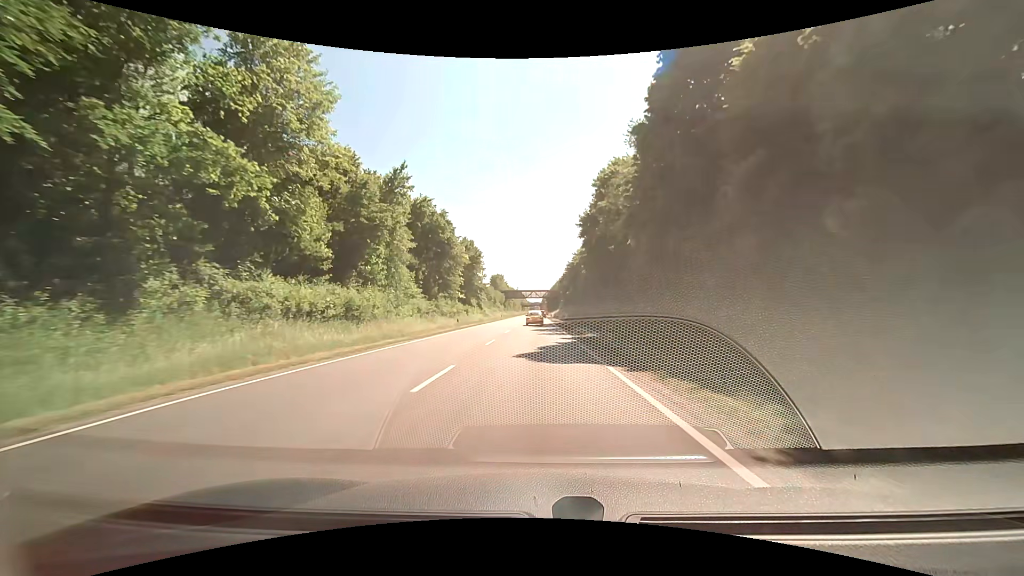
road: primary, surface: asphalt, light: Day
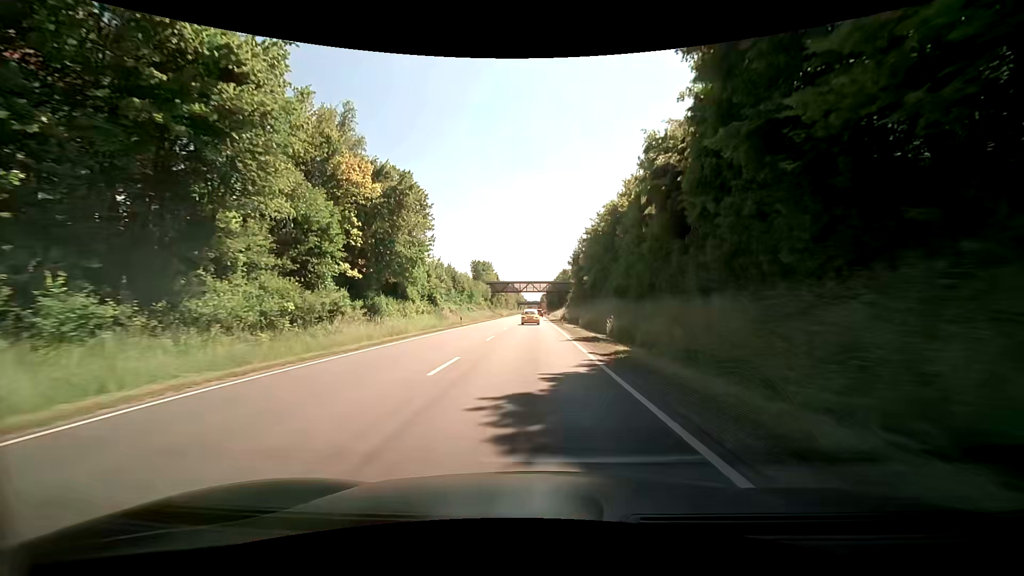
(-0.1, +46.8) m; +1°
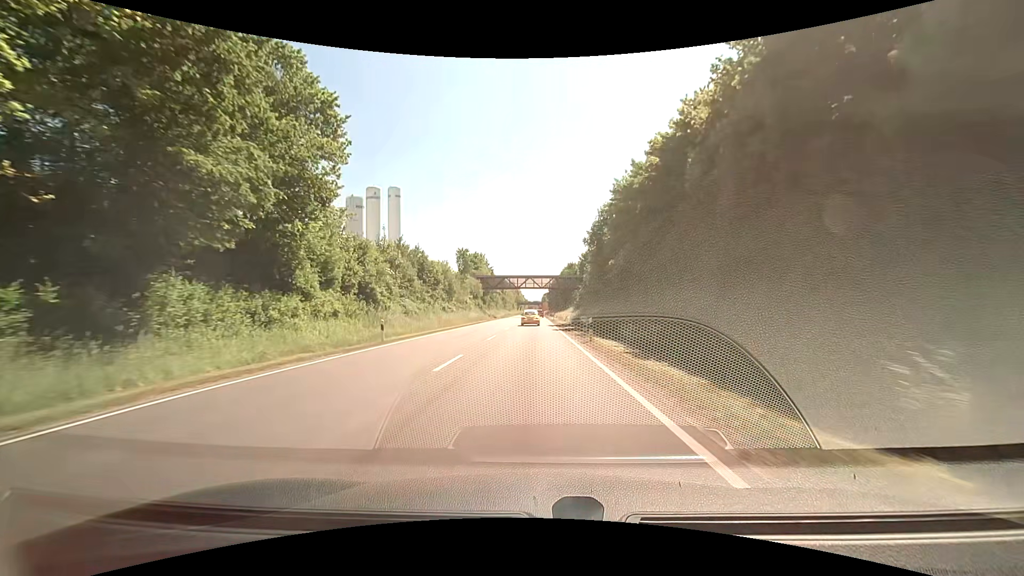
(-0.1, +23.7) m; -1°
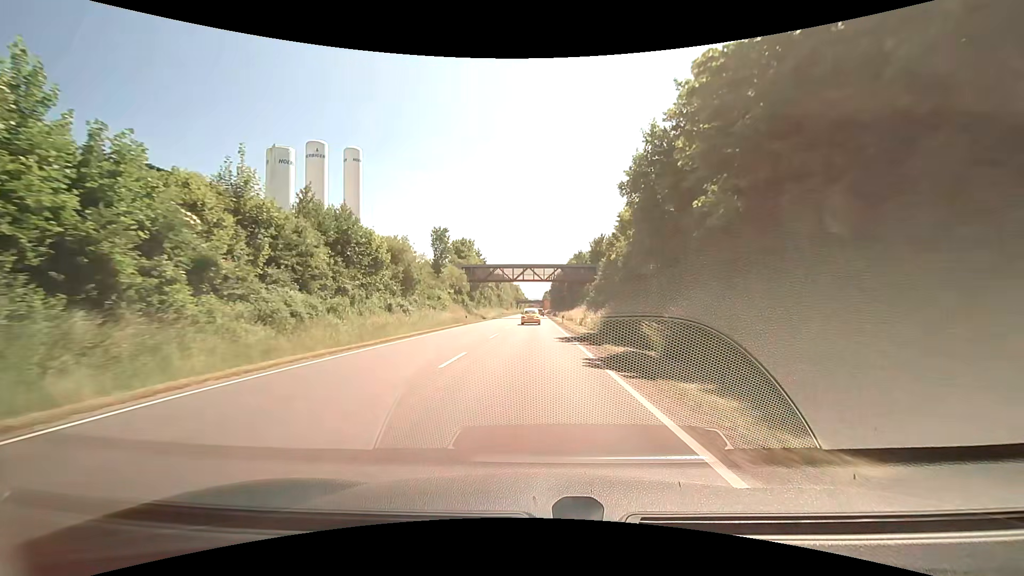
(+0.1, +23.8) m; 0°
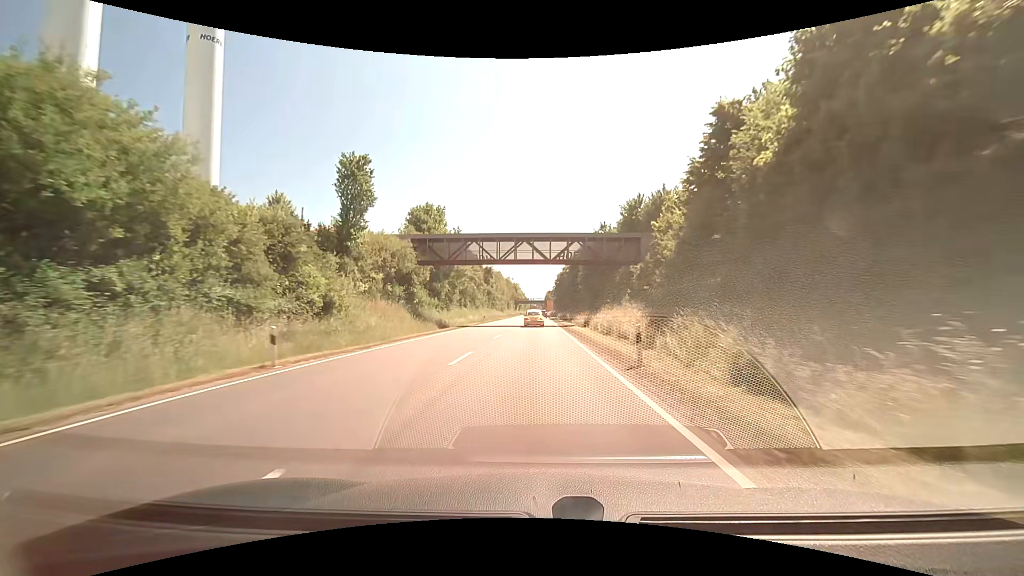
(+0.2, +35.9) m; 0°
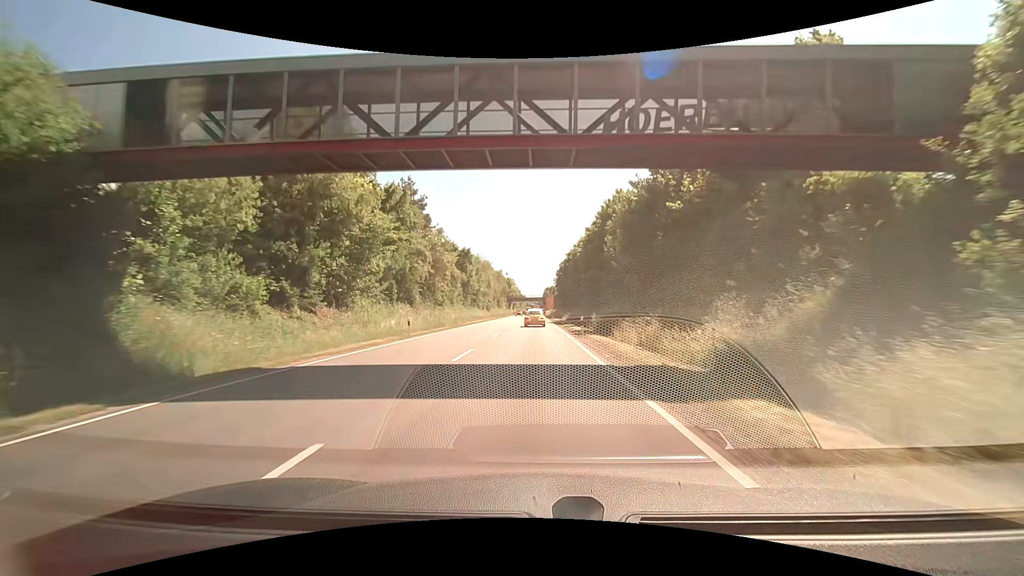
(-0.1, +35.8) m; 0°
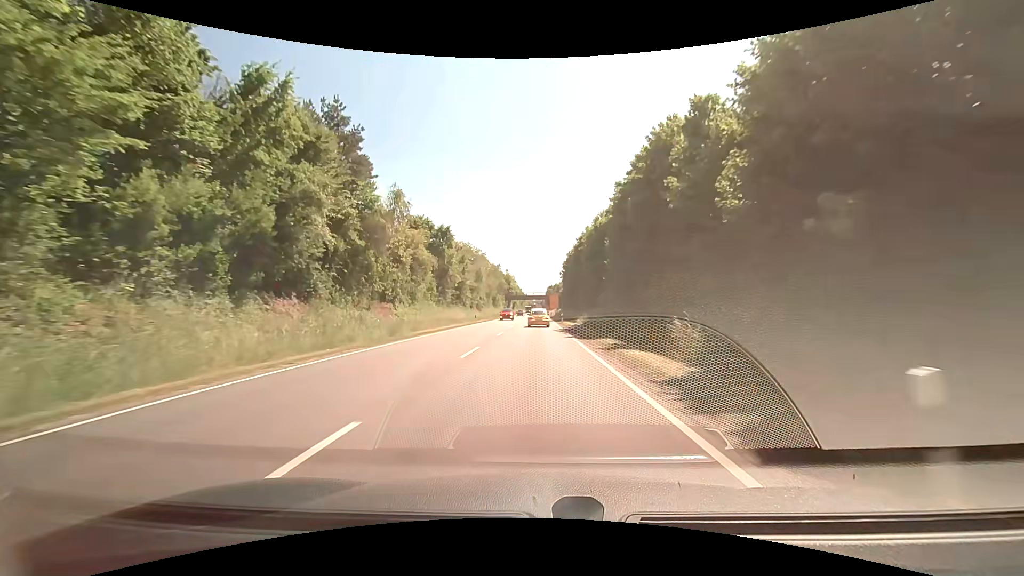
(0.0, +23.5) m; -1°
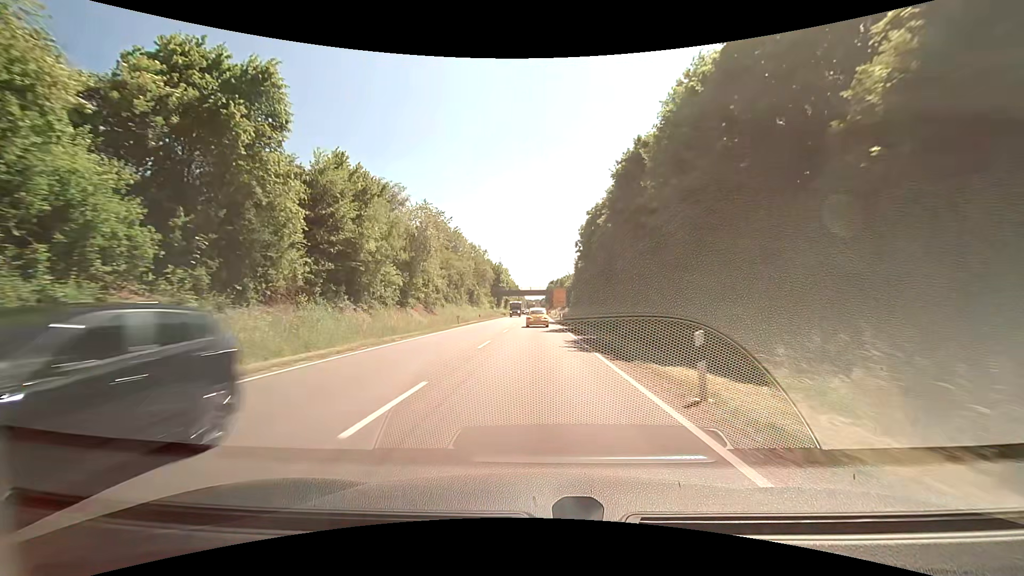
(+0.5, +45.3) m; +1°
(0, +10) (0, +20) (0, +30) (0, +40) (0, +50) (0, +60) (0, +70) (0, +80) (0, +90) (+1, +100) m
